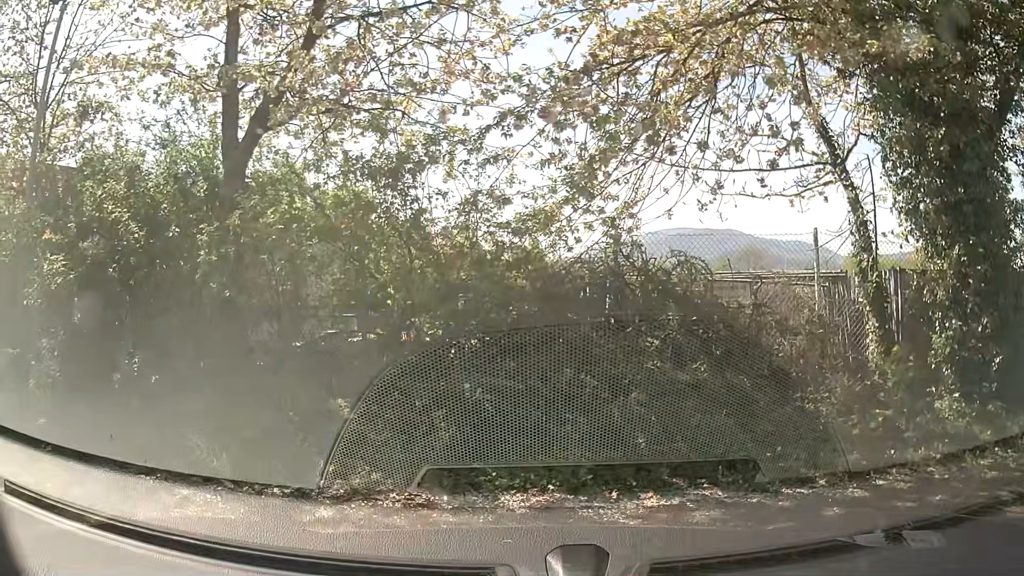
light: Day
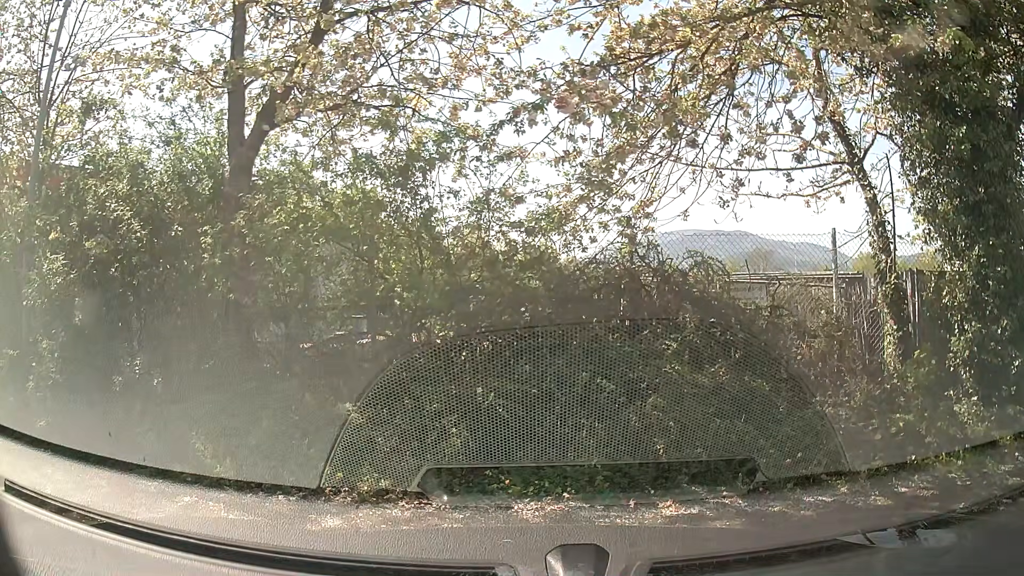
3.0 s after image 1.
(0.0, +0.3) m; 0°
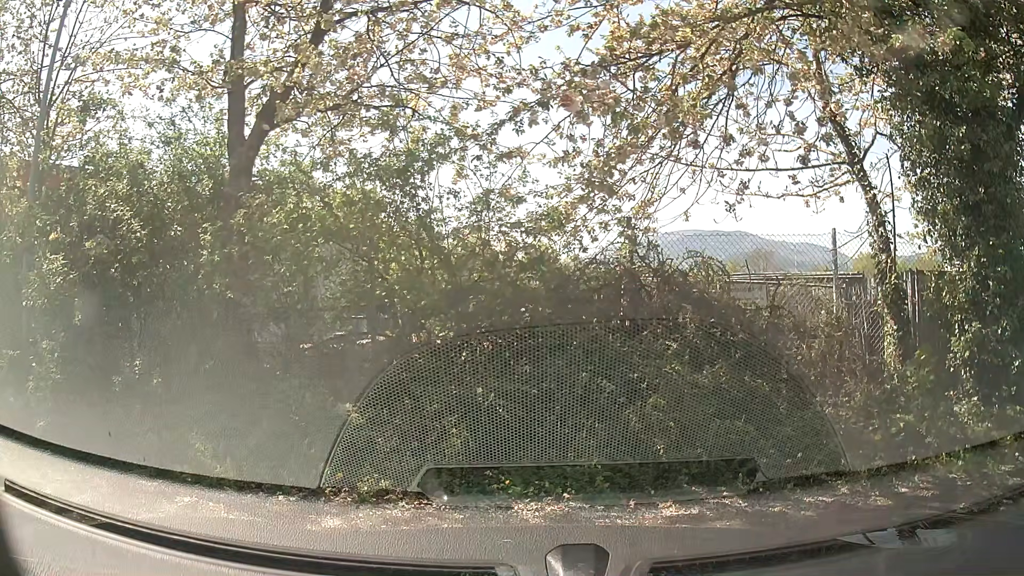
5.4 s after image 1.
(0.0, 0.0) m; 0°
